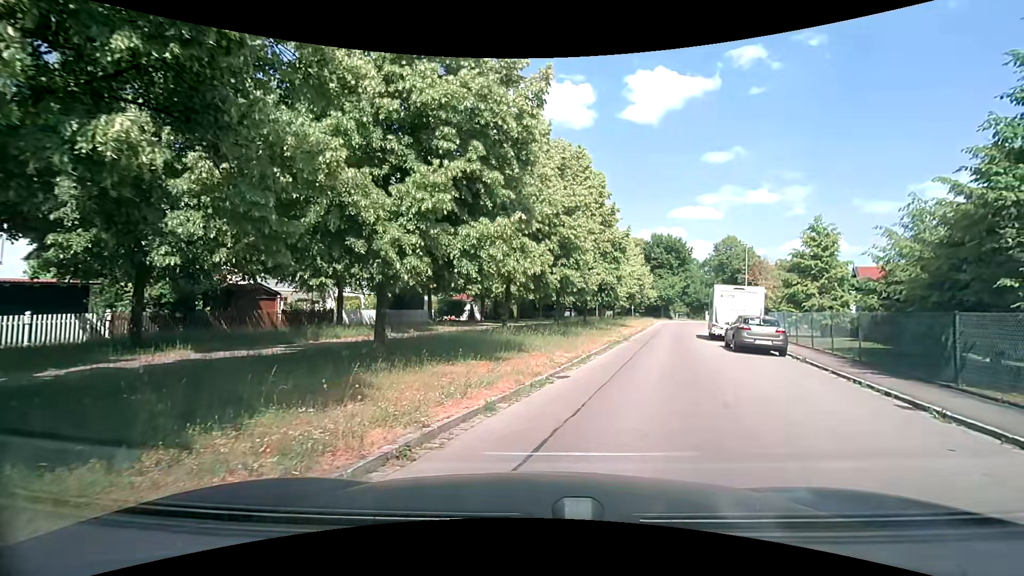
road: residential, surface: asphalt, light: Day
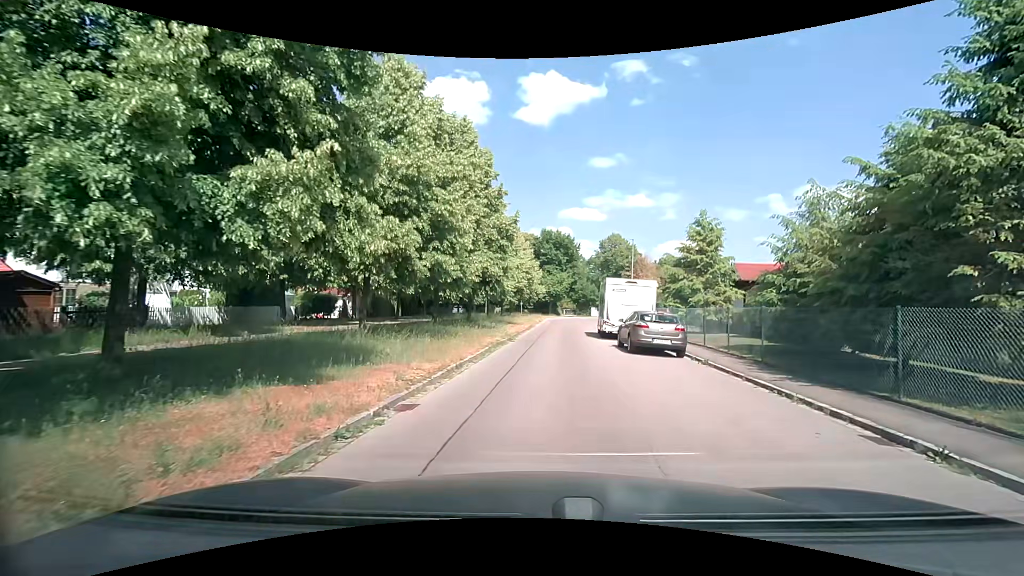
(+0.5, +3.8) m; +14°
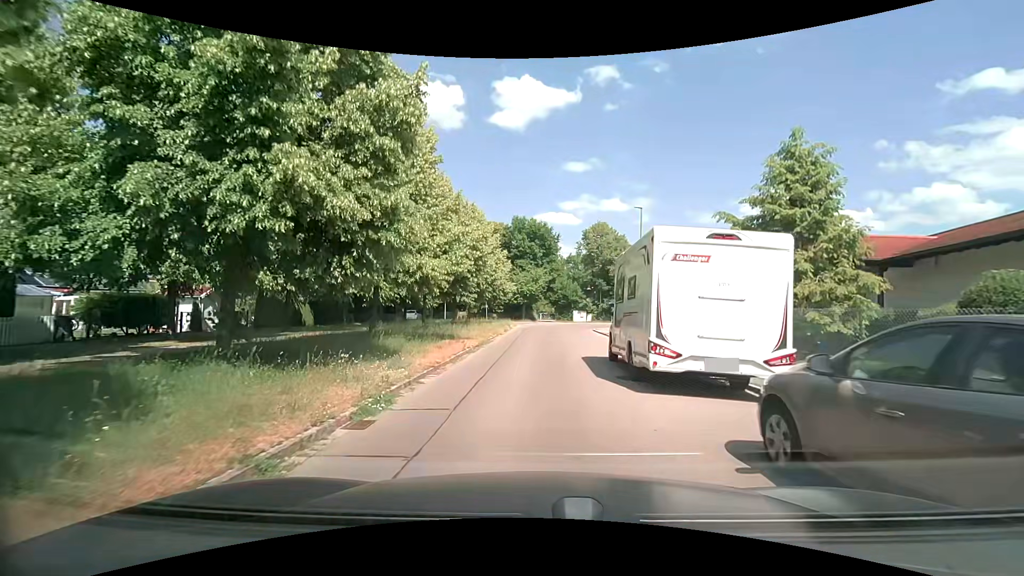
(+0.5, +15.3) m; +2°
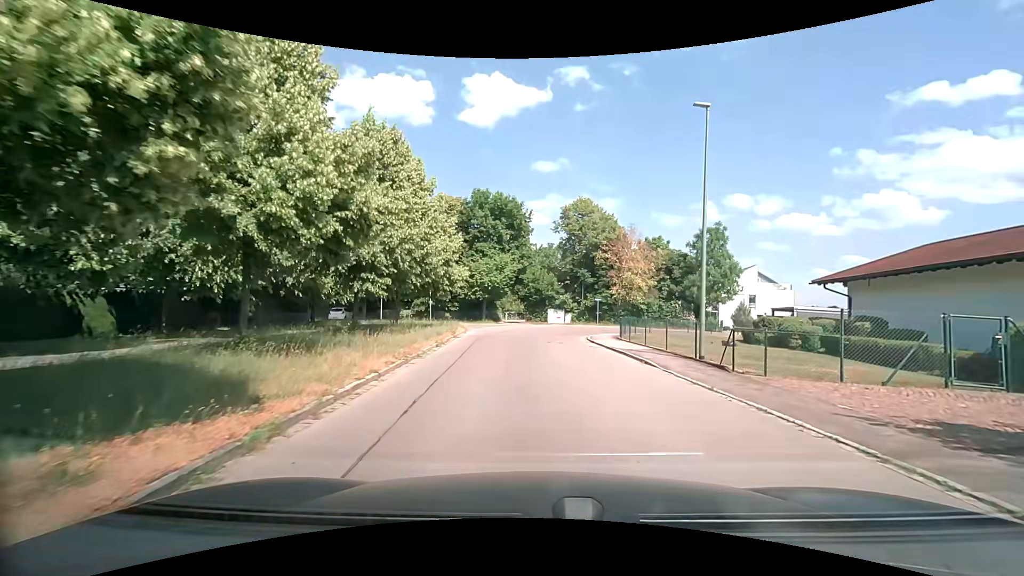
(0.0, +15.4) m; +3°
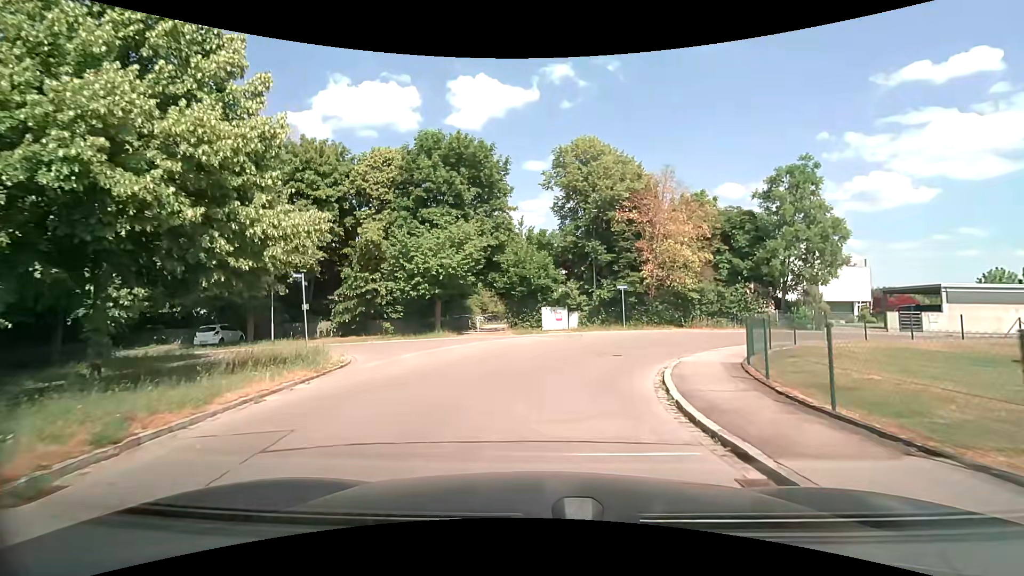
(+1.0, +19.5) m; +1°
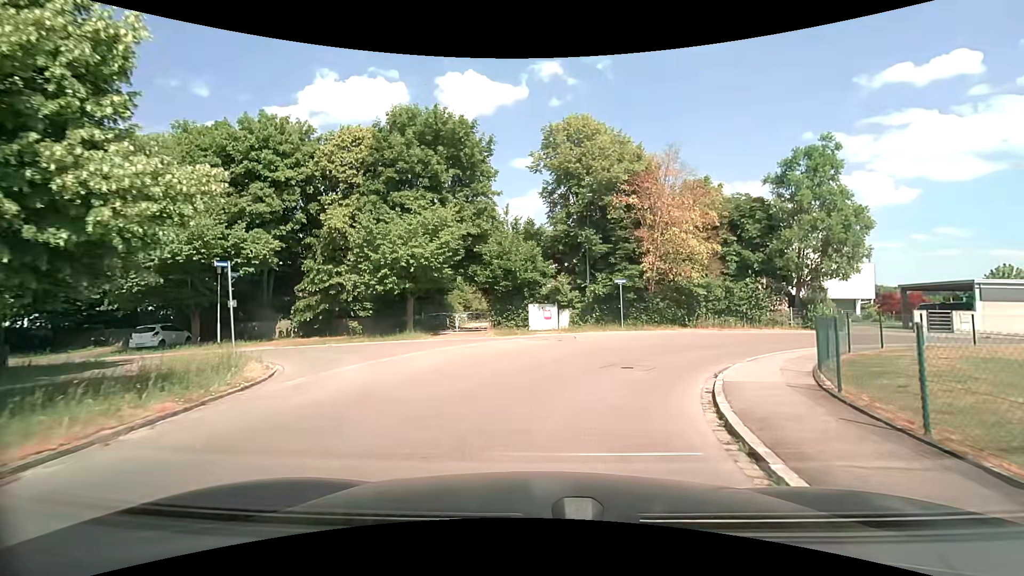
(0.0, +3.8) m; +1°
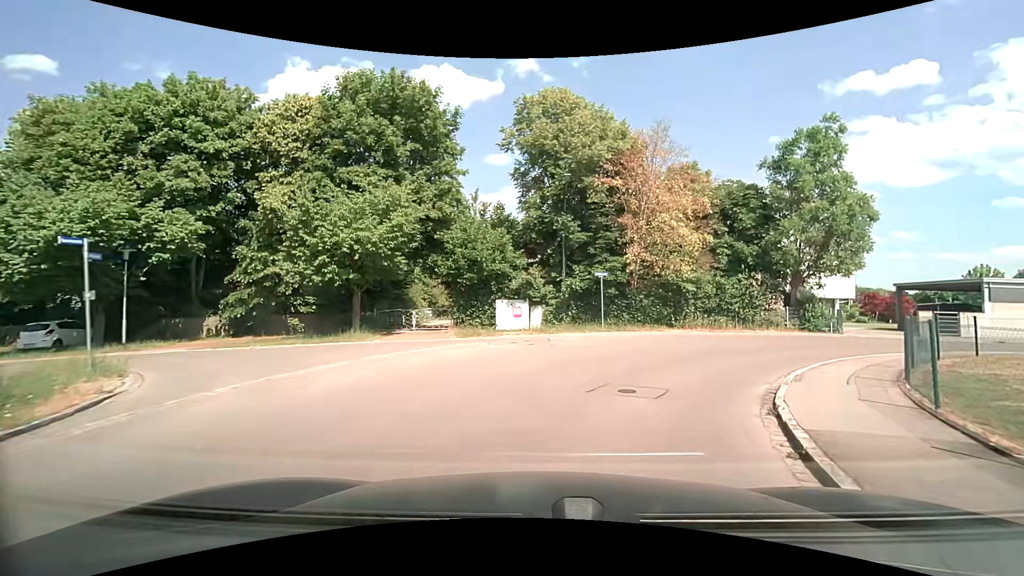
(+0.1, +3.7) m; +3°
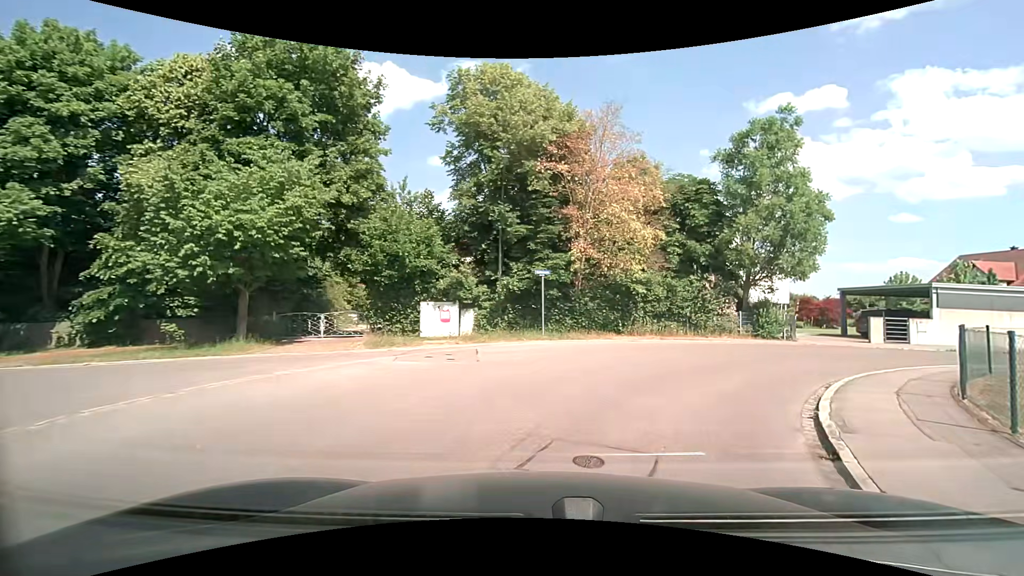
(+0.2, +3.6) m; +8°
